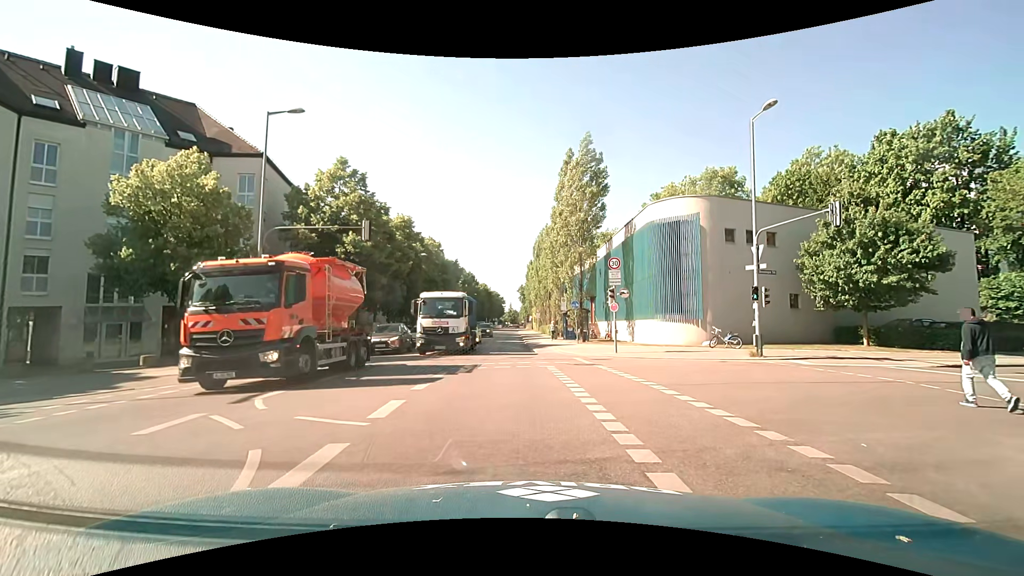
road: secondary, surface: asphalt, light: Day
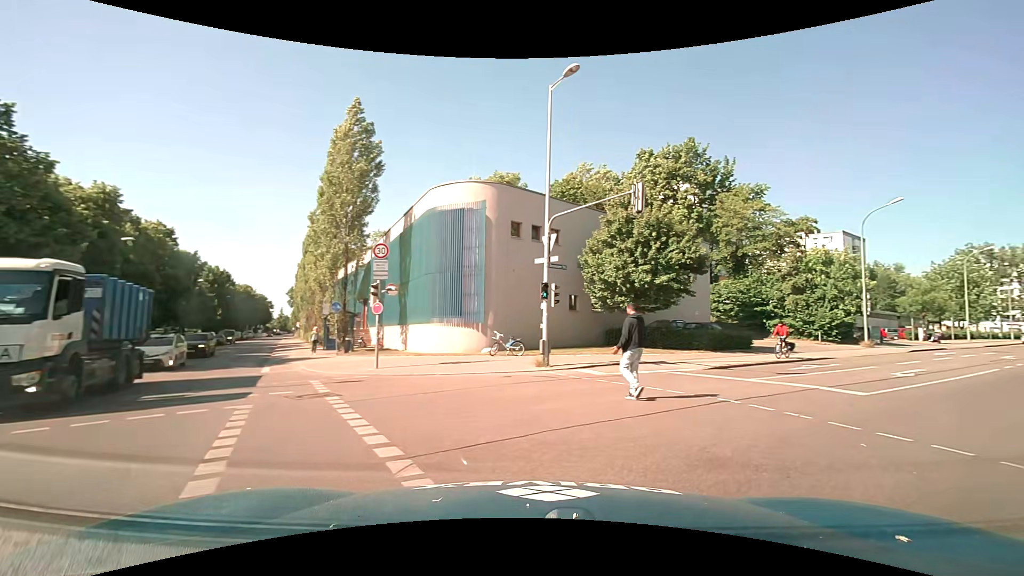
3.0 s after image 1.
(+1.1, +5.9) m; +28°
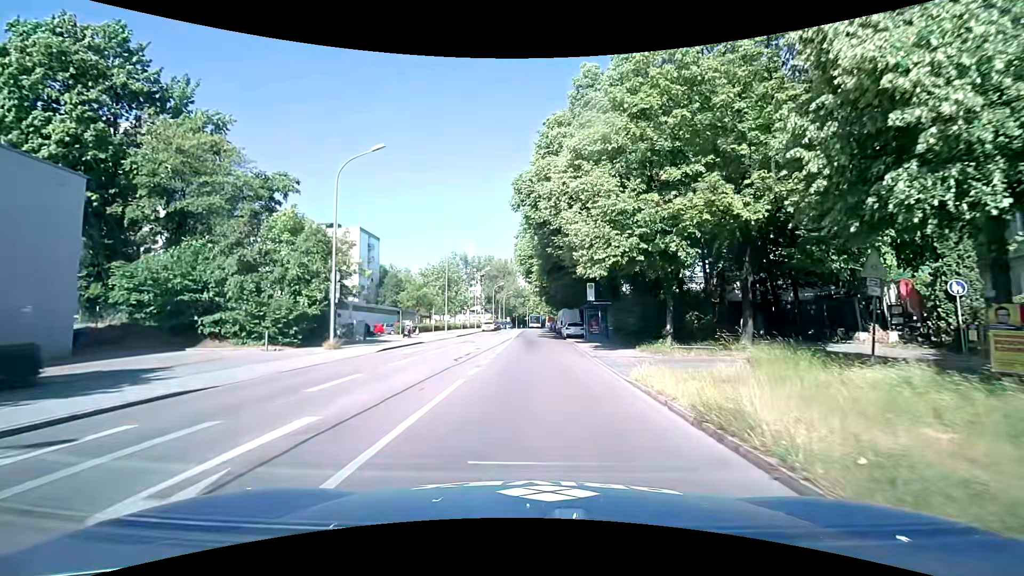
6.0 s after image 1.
(+10.5, +14.9) m; +46°
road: tertiary
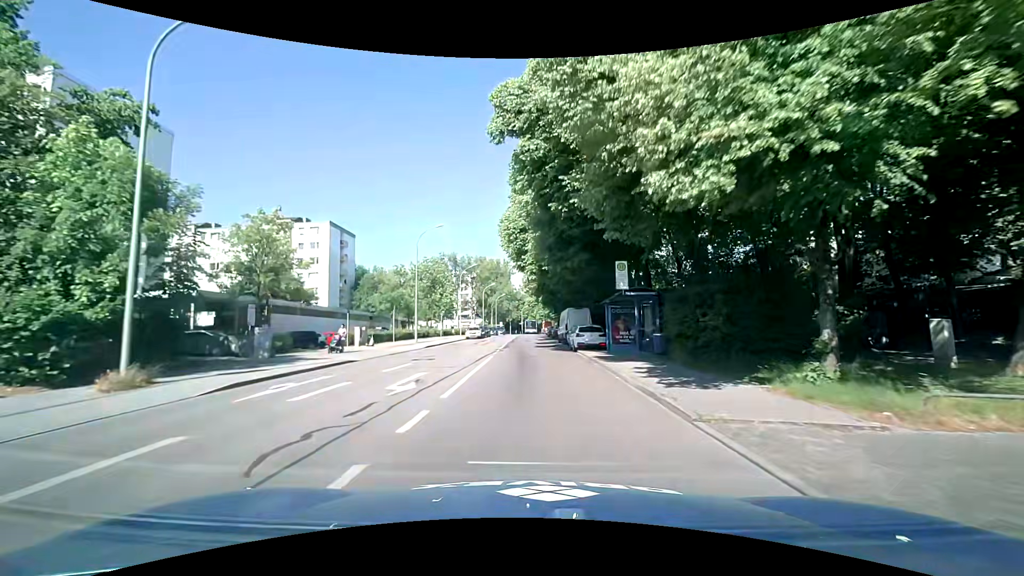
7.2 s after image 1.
(+0.1, +13.2) m; 0°
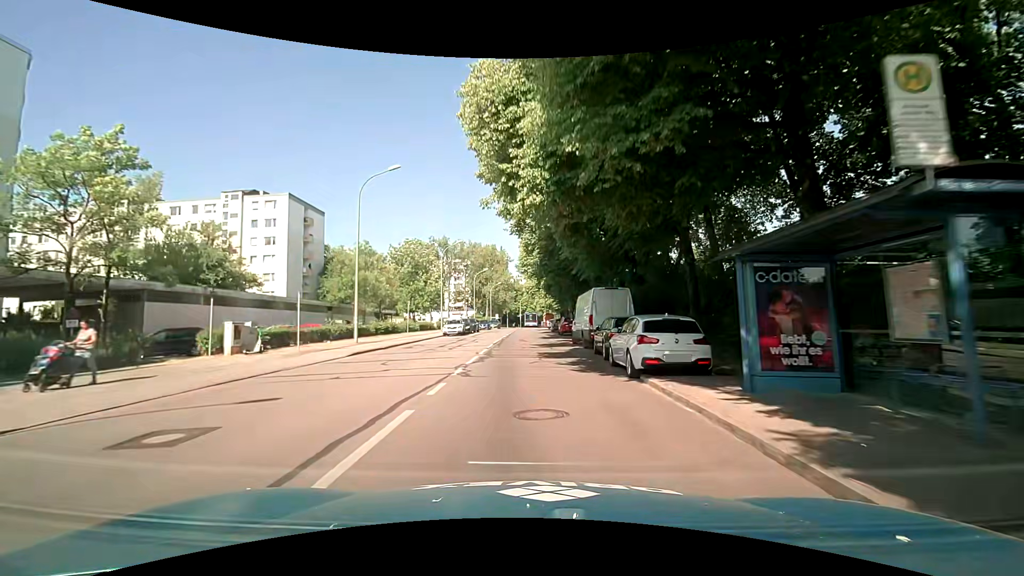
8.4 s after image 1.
(+0.1, +15.2) m; 0°
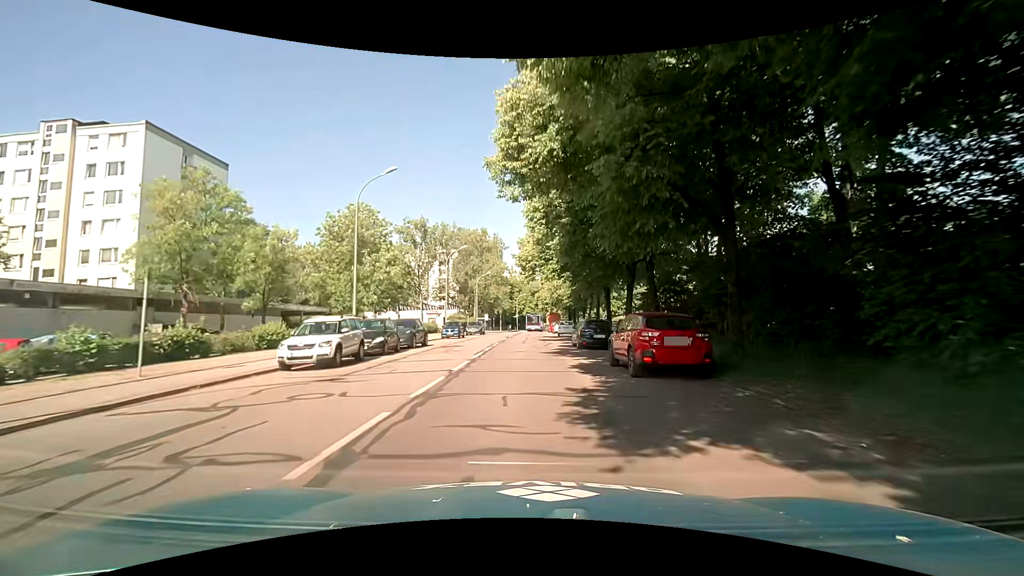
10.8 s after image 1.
(0.0, +28.6) m; 0°
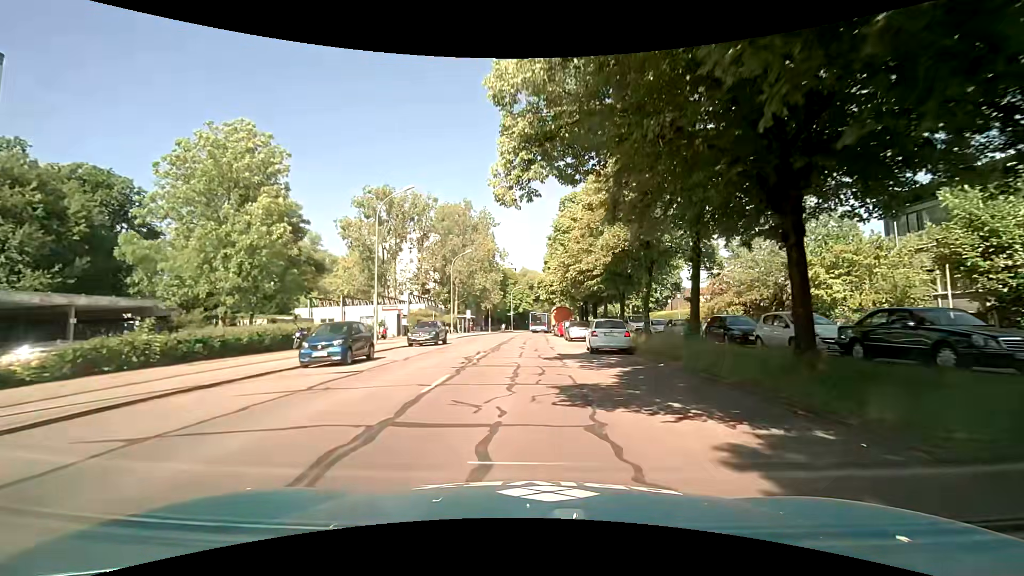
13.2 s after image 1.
(+0.2, +26.5) m; 0°
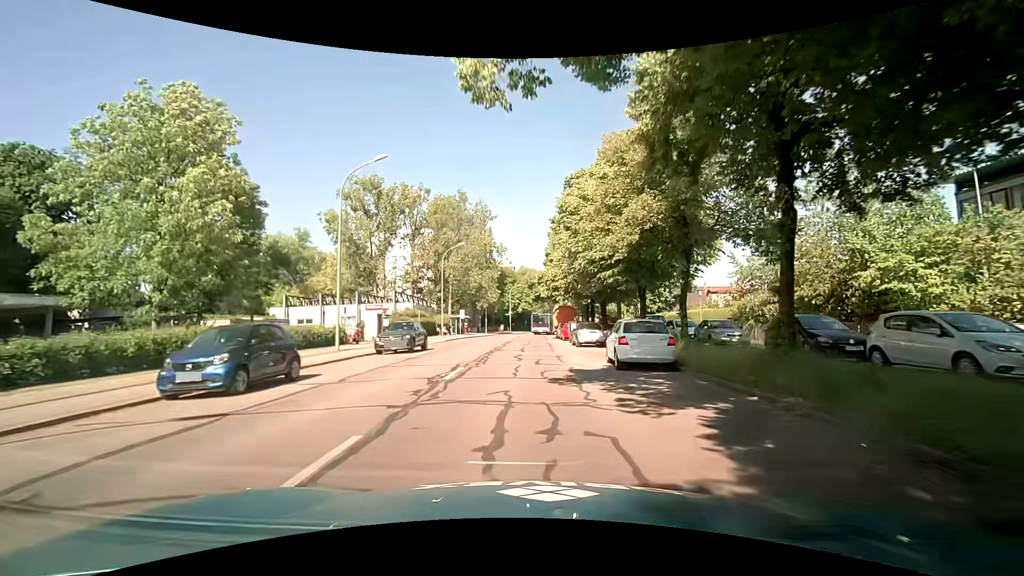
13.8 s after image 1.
(+0.1, +6.4) m; +1°
